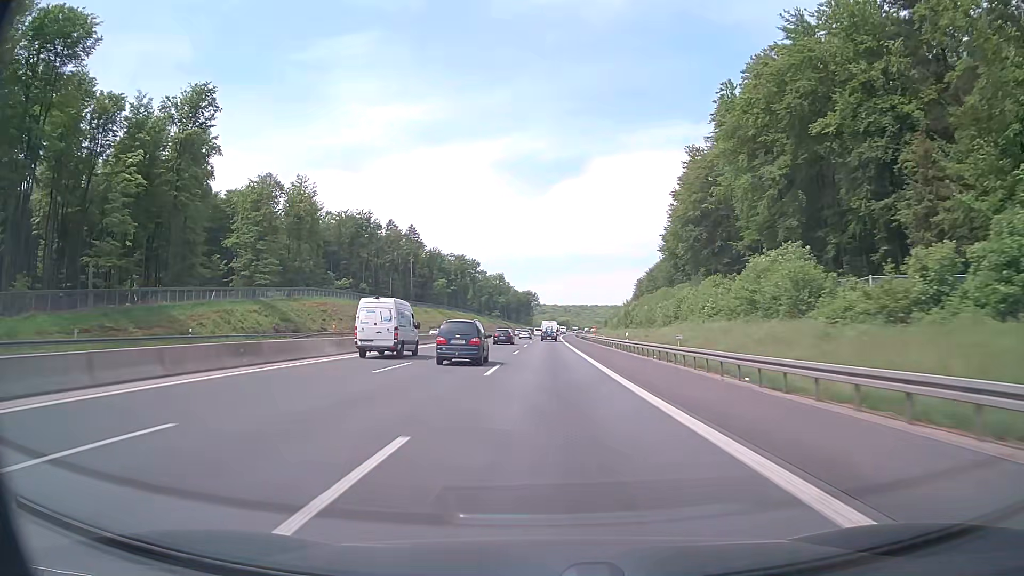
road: motorway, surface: asphalt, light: Day
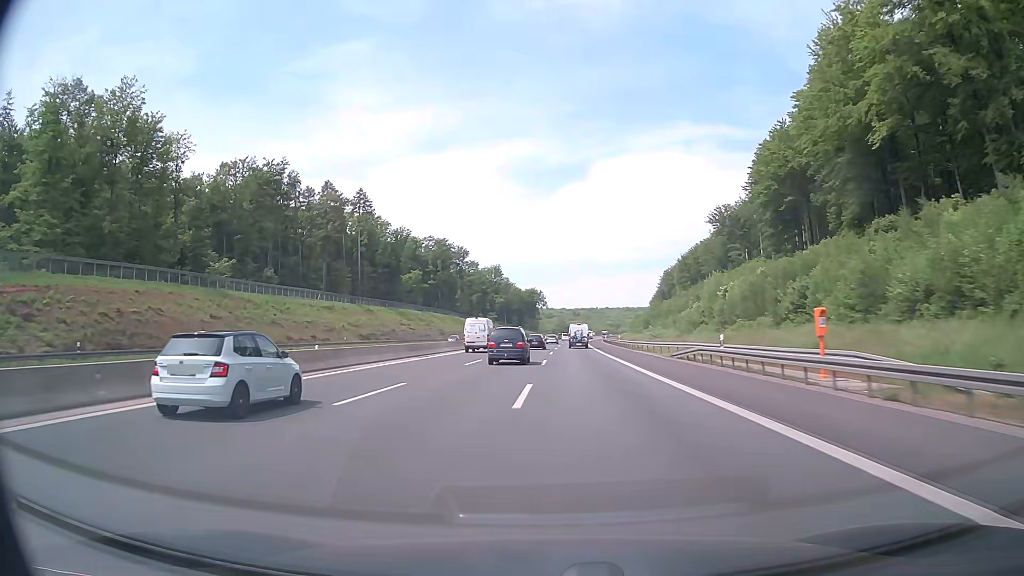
(-0.6, +80.1) m; 0°
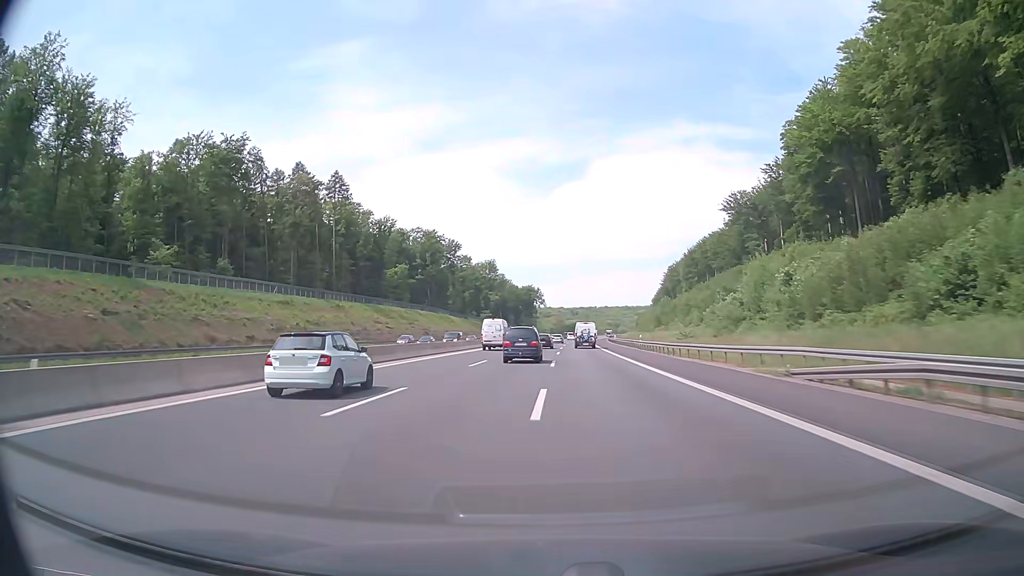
(0.0, +19.9) m; 0°
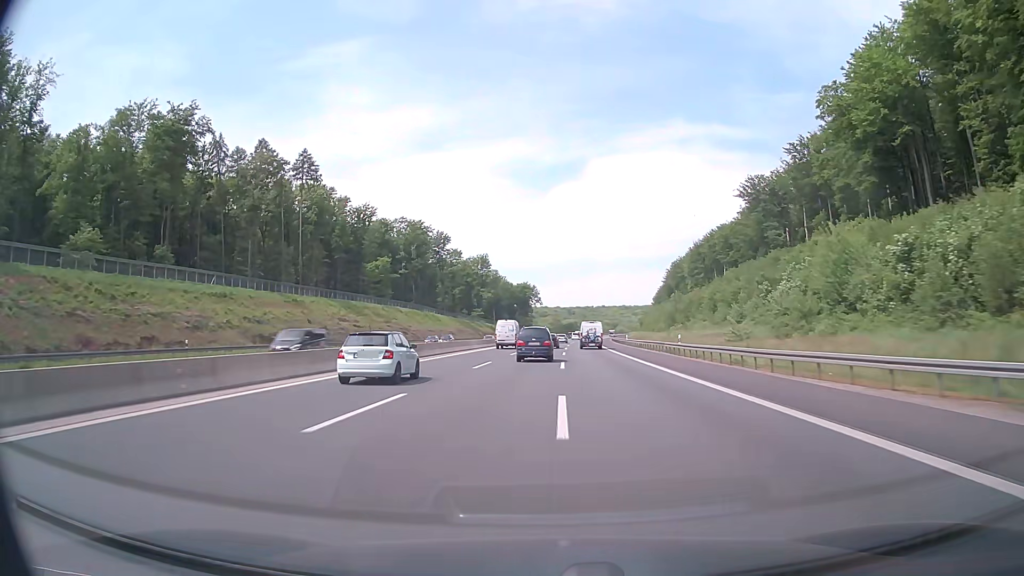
(0.0, +19.9) m; 0°
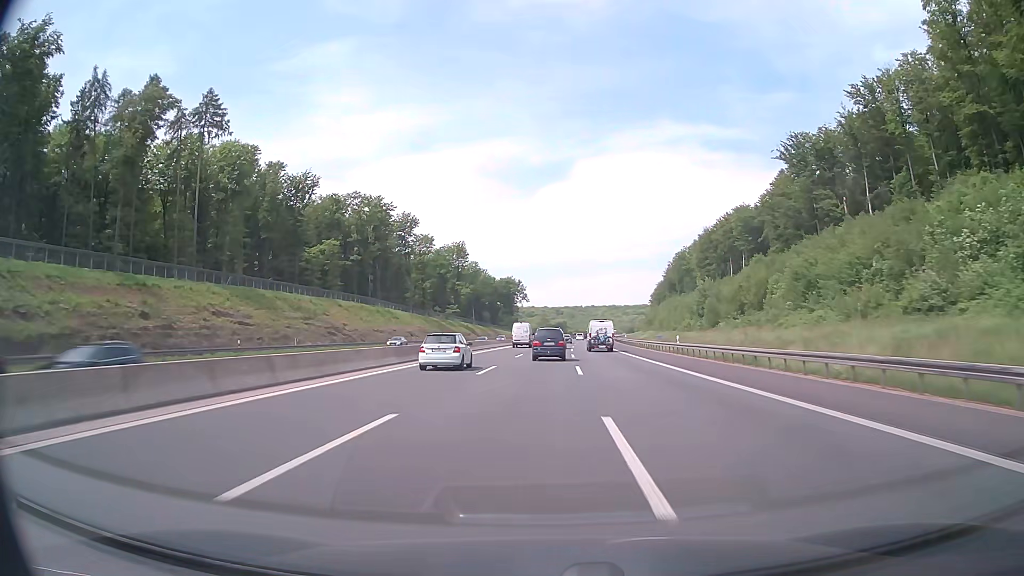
(+0.3, +39.8) m; +1°
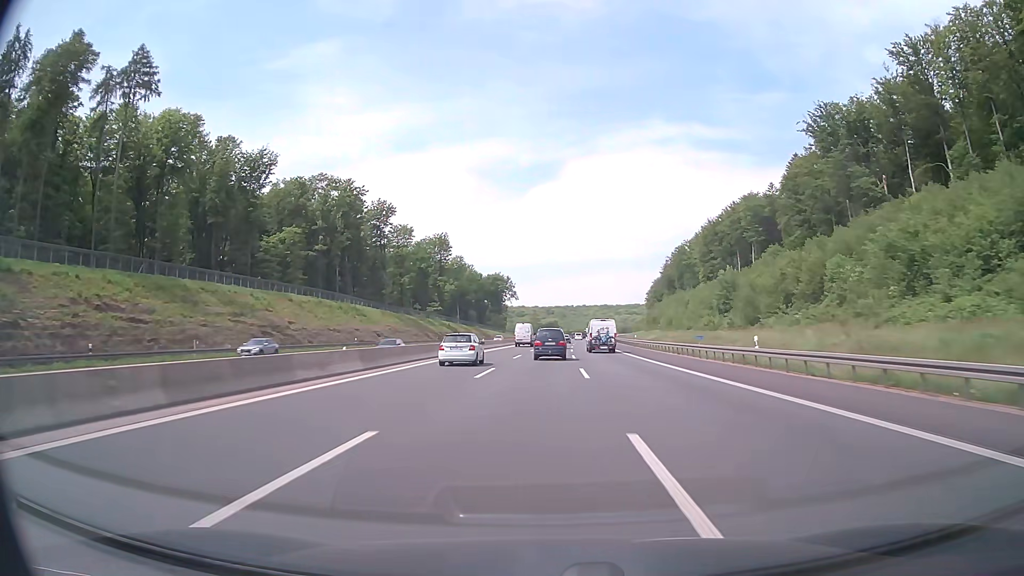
(+0.2, +19.9) m; +1°
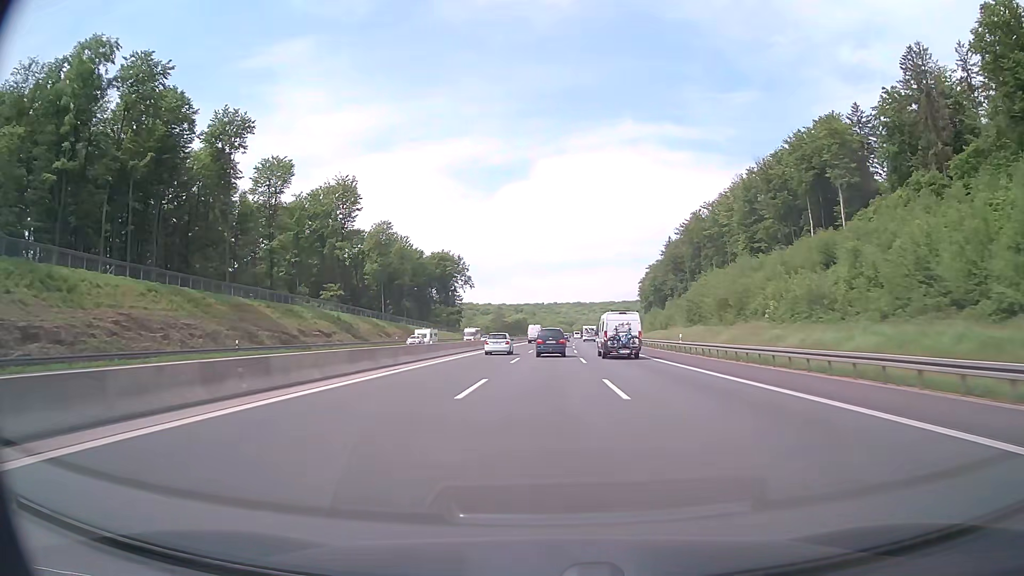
(+1.7, +79.5) m; +2°
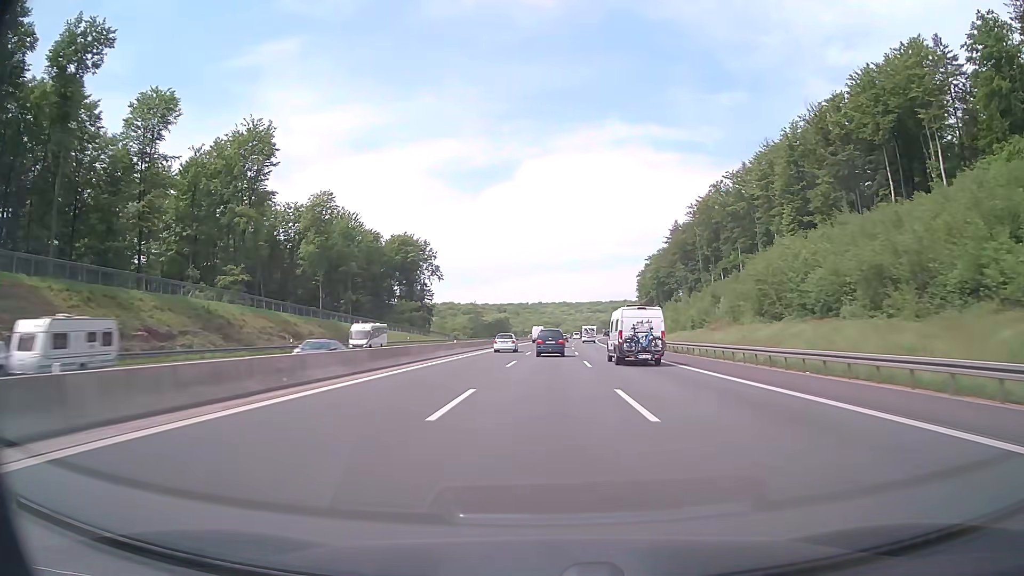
(+0.5, +39.6) m; +1°
(0, +10) (0, +20) (0, +30) (+1, +40) (+1, +50) (+1, +60) (+2, +70) (+2, +80) (+2, +90) (+3, +100) m
